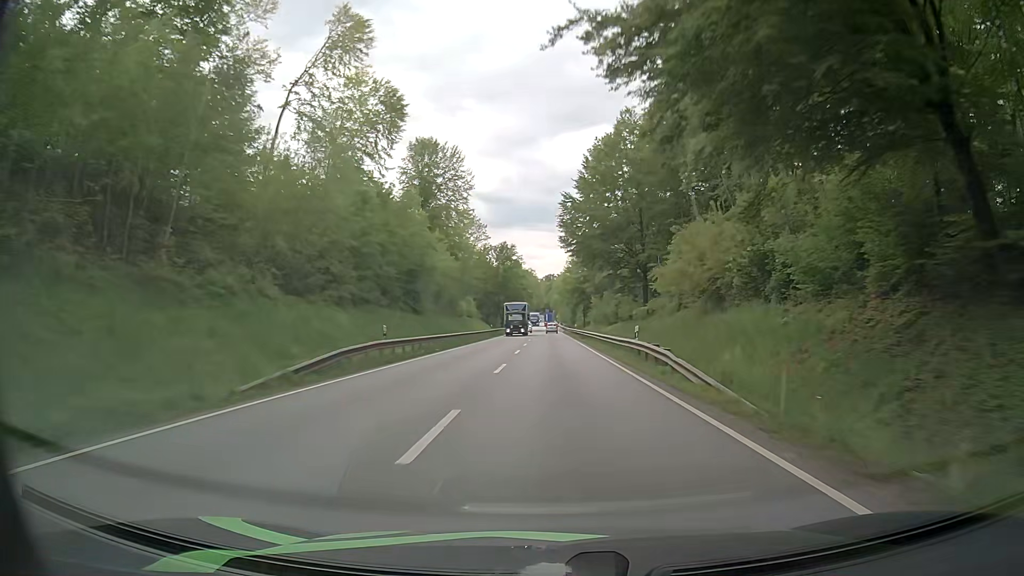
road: primary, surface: asphalt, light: Day
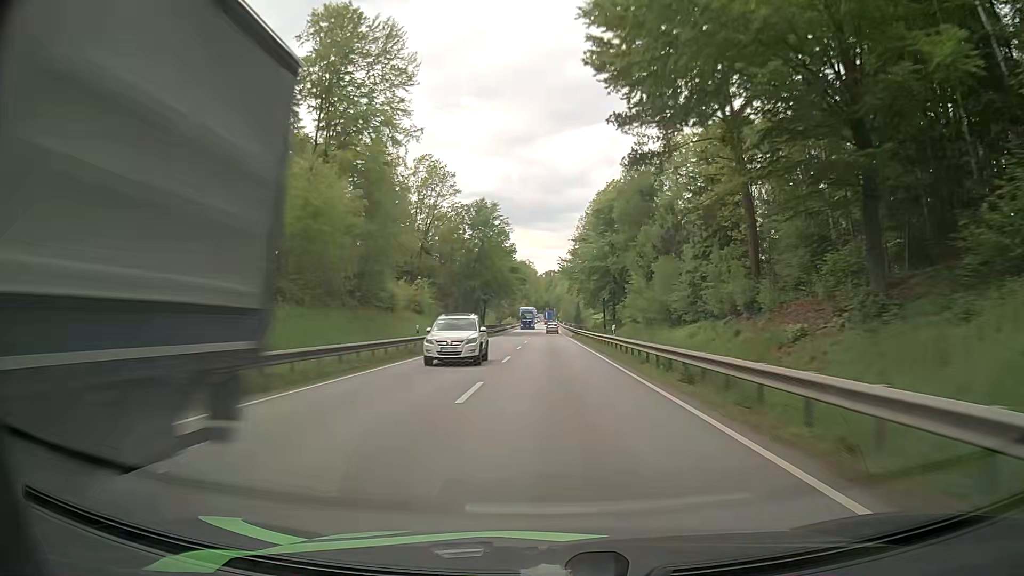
(+0.3, +43.0) m; 0°
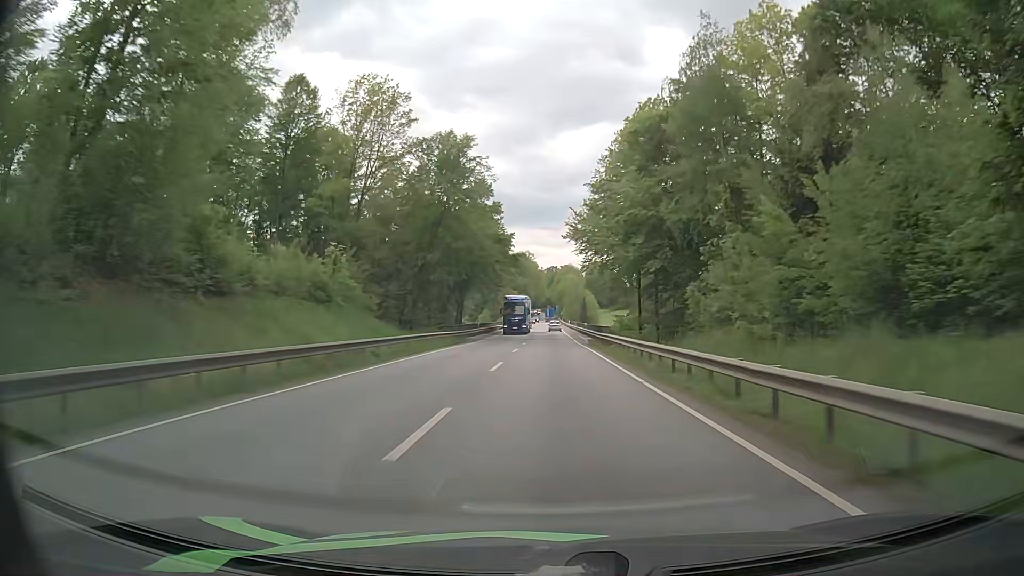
(+0.1, +28.9) m; 0°
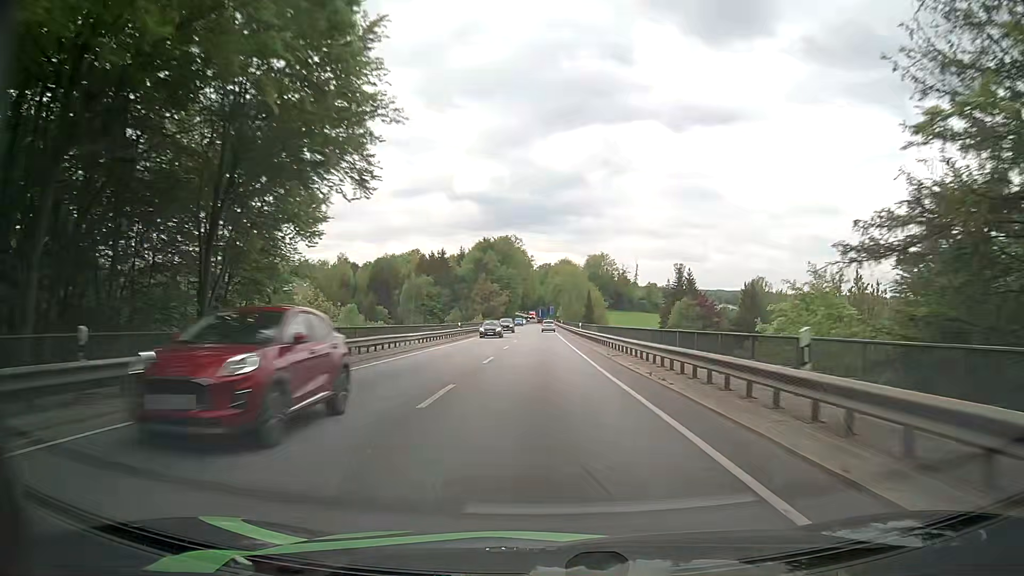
(+0.2, +56.0) m; +1°
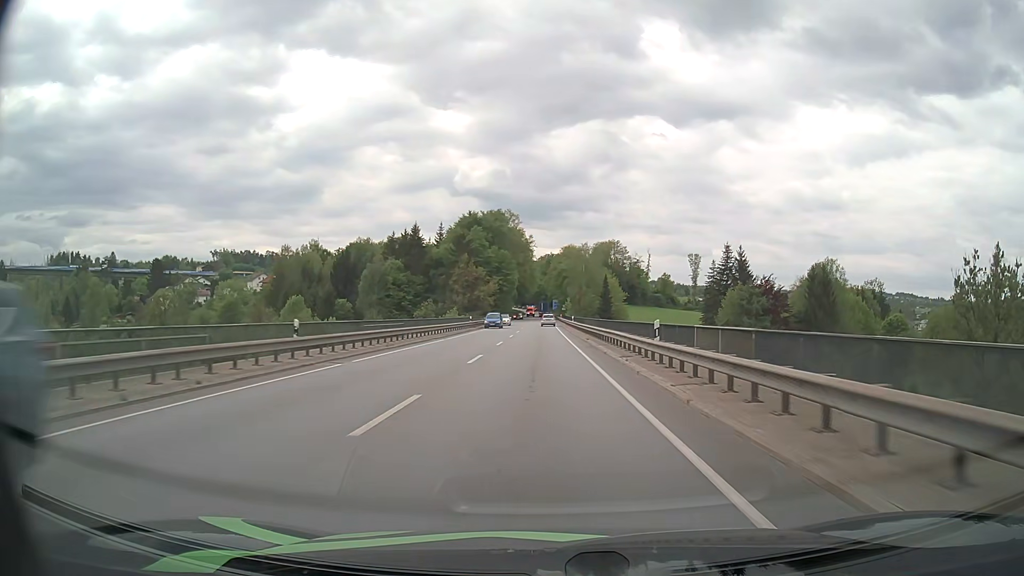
(-0.4, +38.2) m; -1°
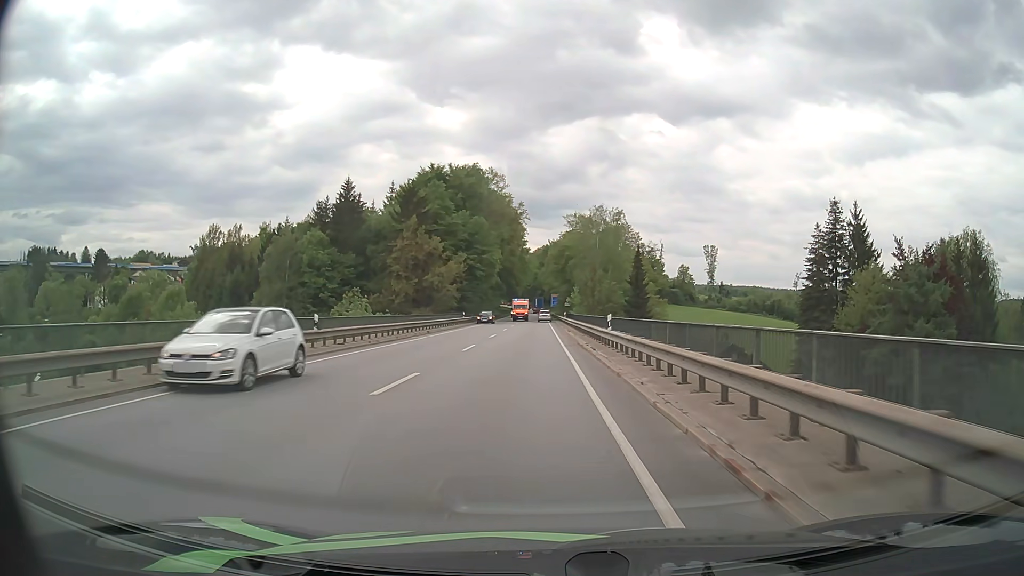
(+0.3, +43.9) m; 0°
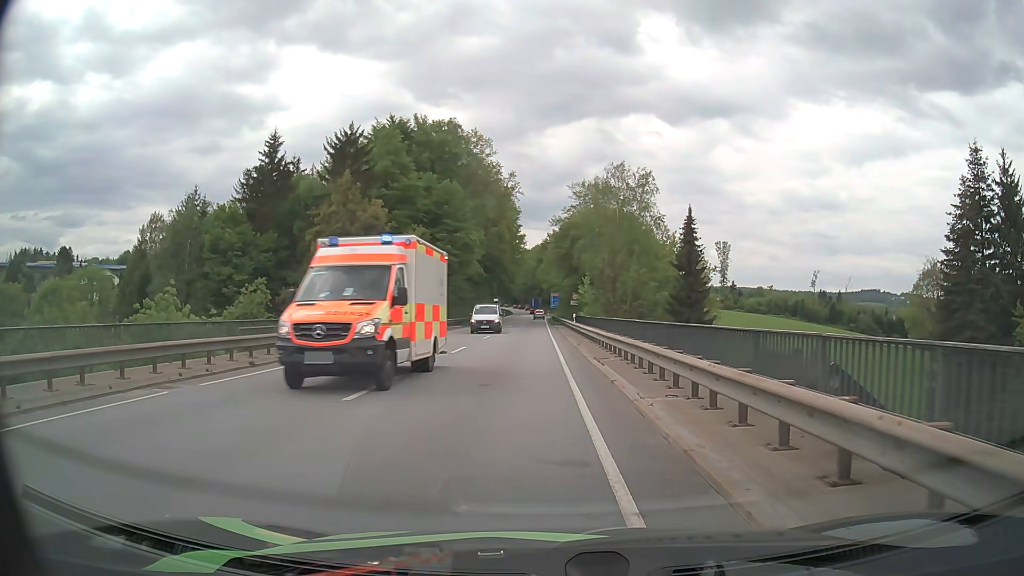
(0.0, +24.5) m; 0°
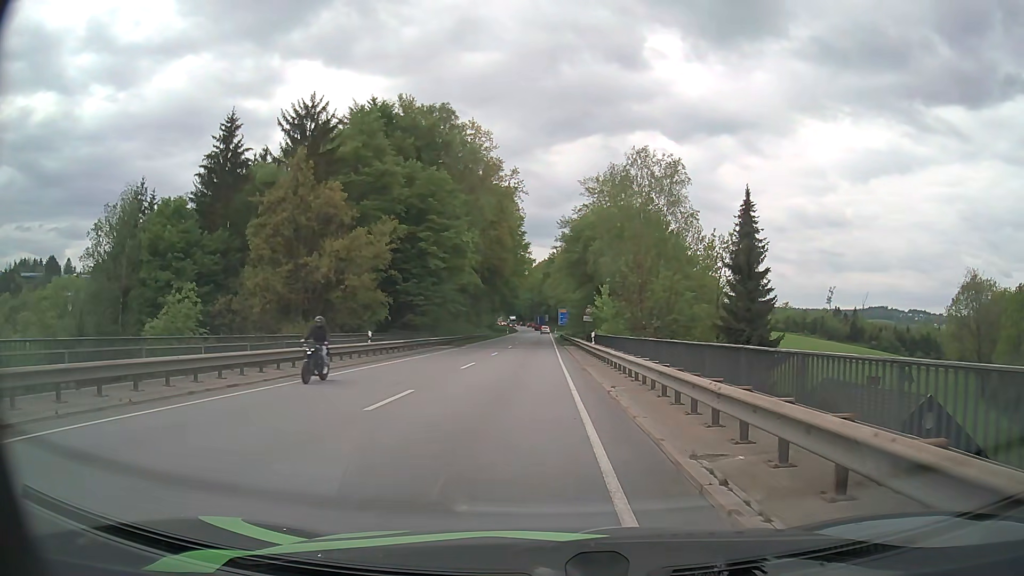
(0.0, +11.8) m; -1°
(0, +10) (0, +20) (0, +30) (-1, +40) (-1, +50) (-1, +60) (-1, +70) (-1, +80) (0, +90) (0, +100) m
